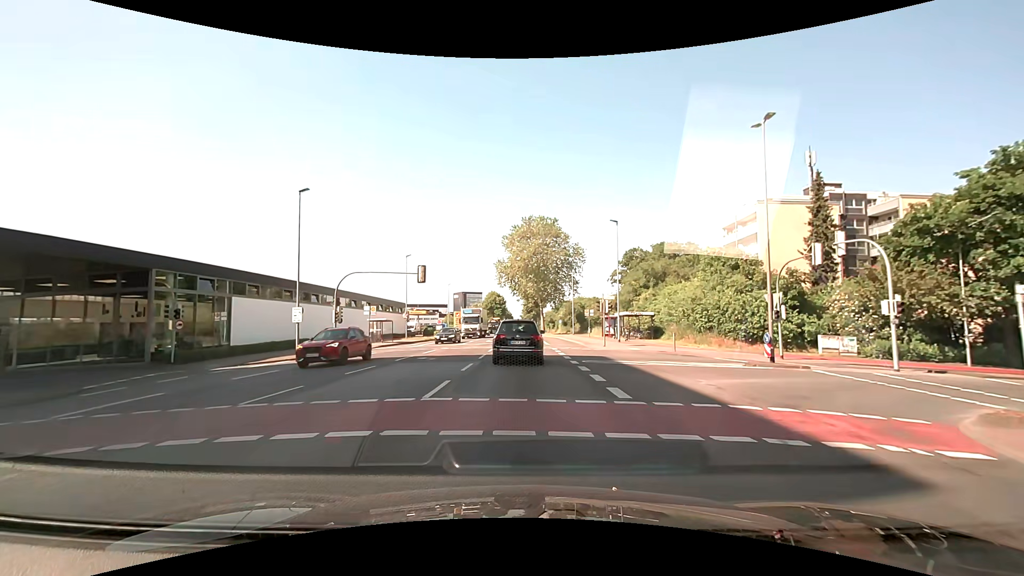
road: secondary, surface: asphalt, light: Day
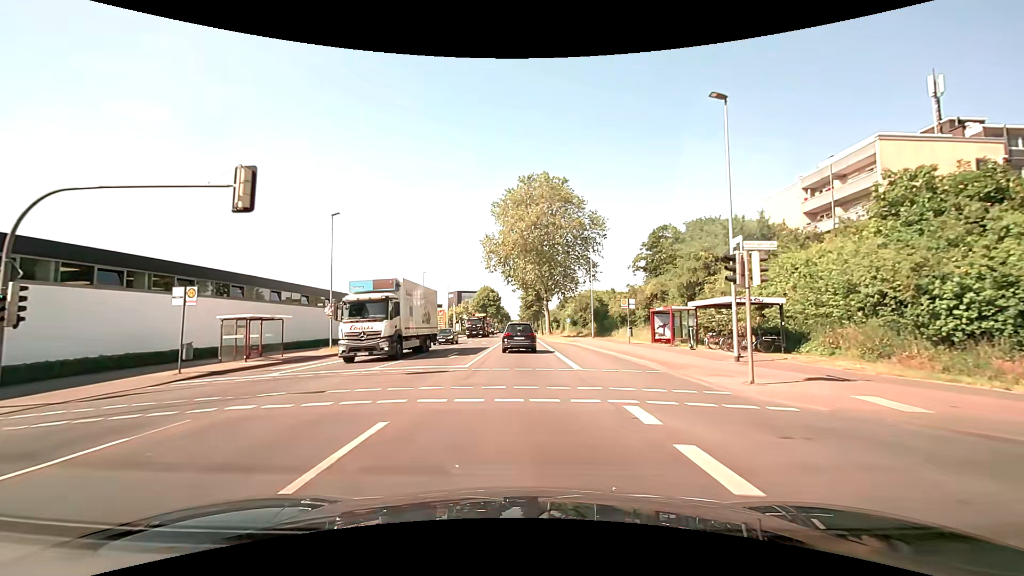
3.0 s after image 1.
(+0.1, +23.9) m; 0°
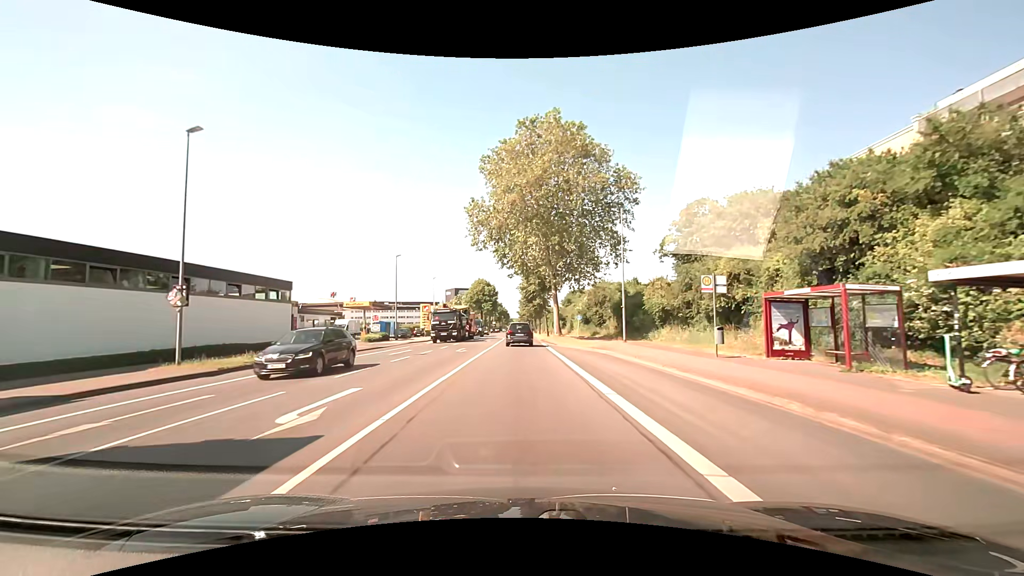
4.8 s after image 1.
(0.0, +16.9) m; 0°
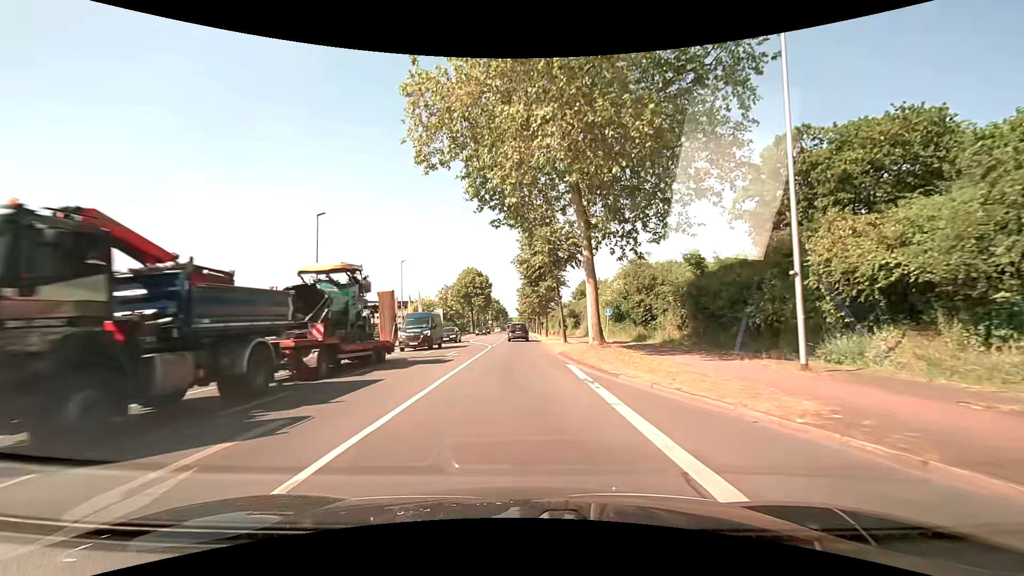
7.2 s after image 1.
(+0.1, +23.6) m; 0°
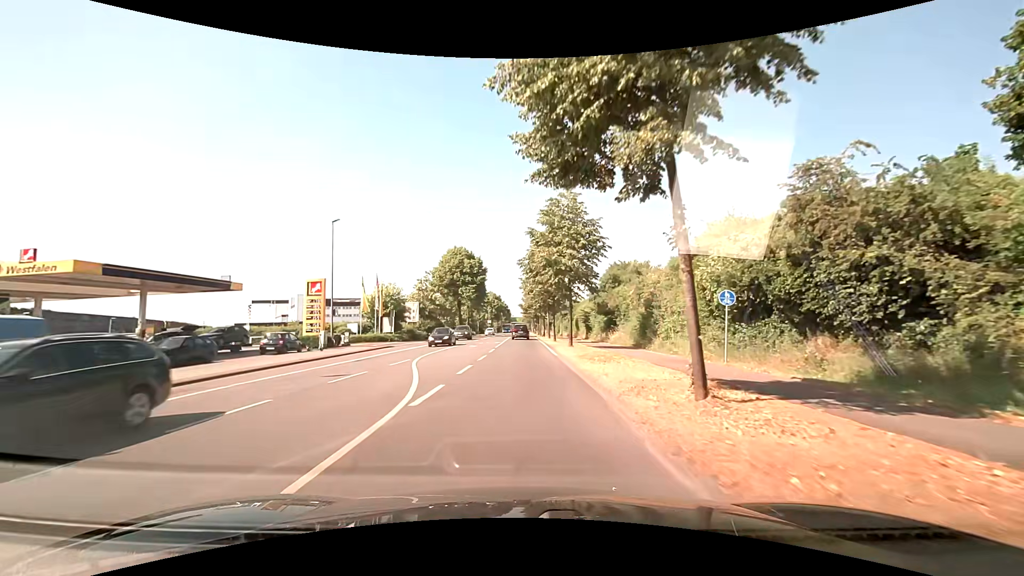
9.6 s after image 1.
(-0.1, +25.8) m; -1°
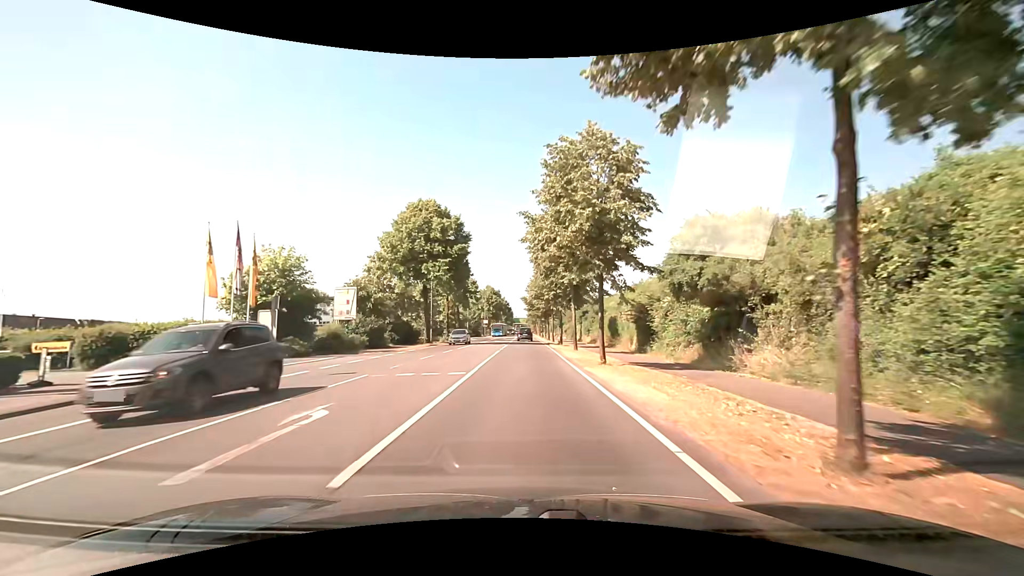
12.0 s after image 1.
(0.0, +28.0) m; 0°
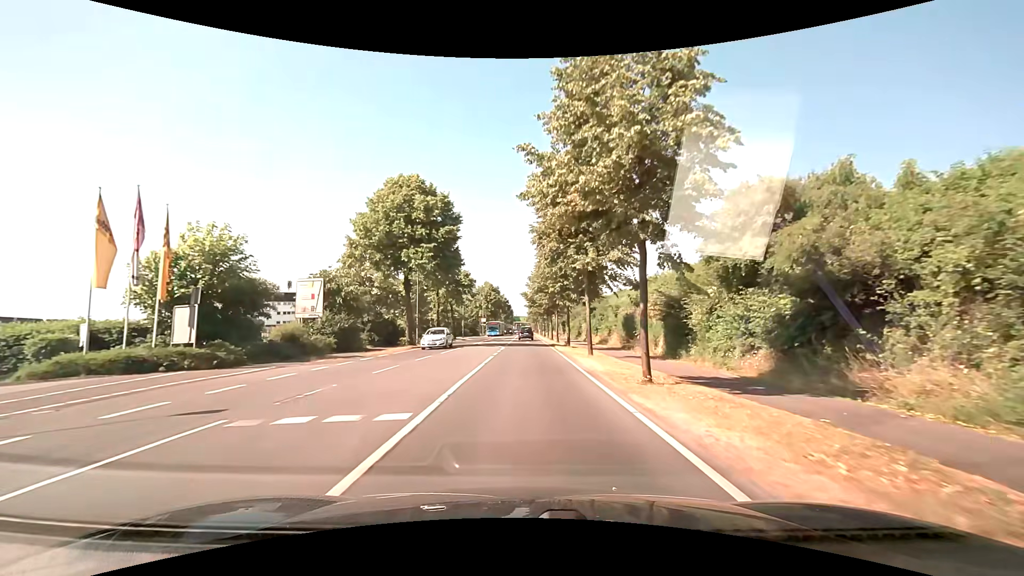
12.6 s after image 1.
(0.0, +7.3) m; 0°
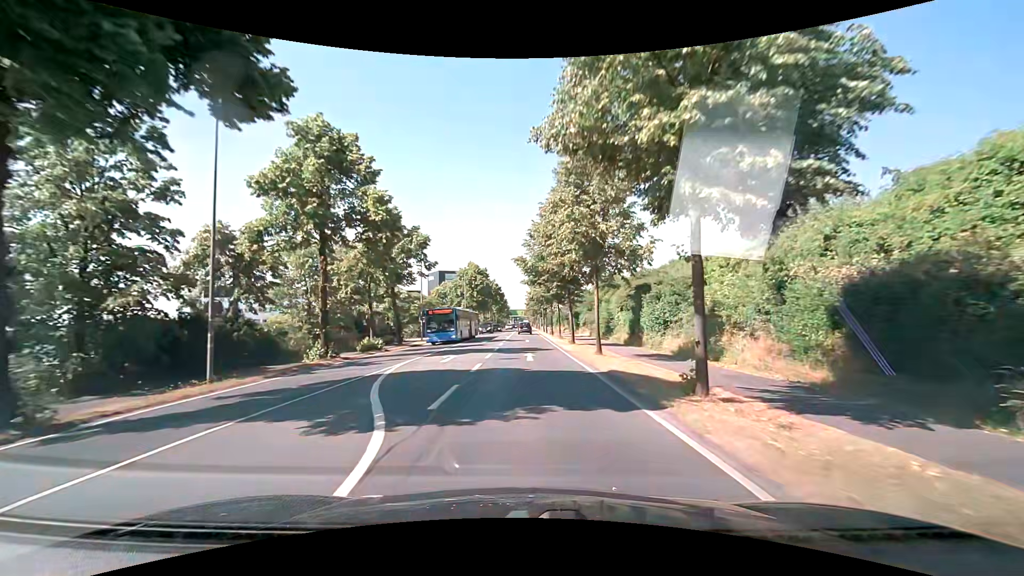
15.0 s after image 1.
(0.0, +30.3) m; +1°
